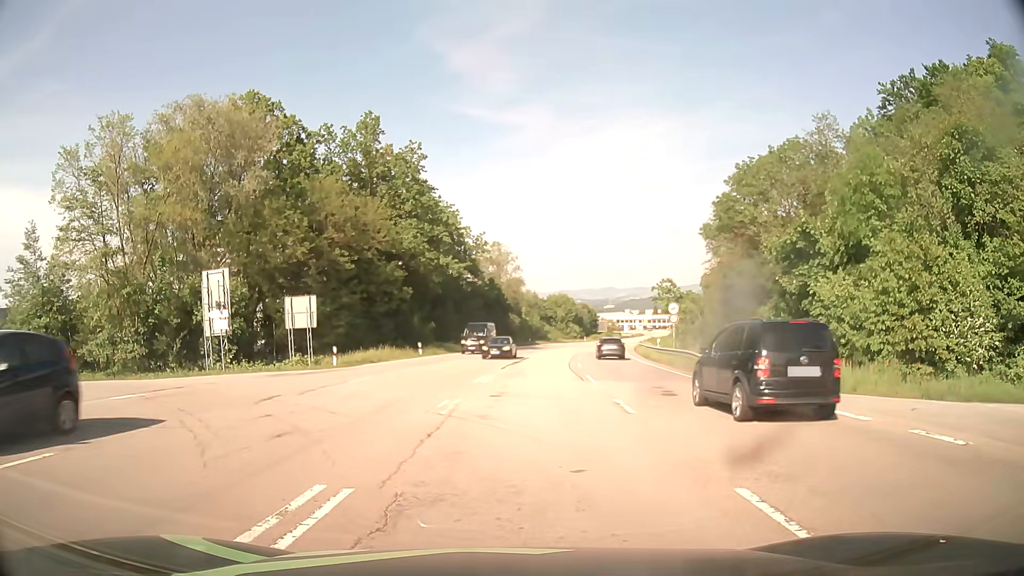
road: secondary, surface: asphalt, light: Day
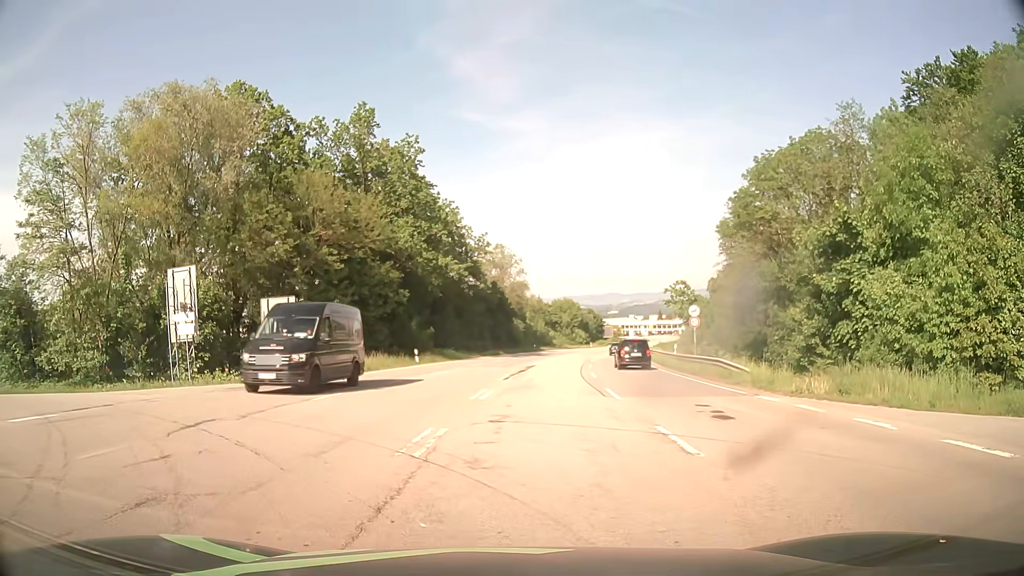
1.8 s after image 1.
(-0.1, +4.0) m; -2°
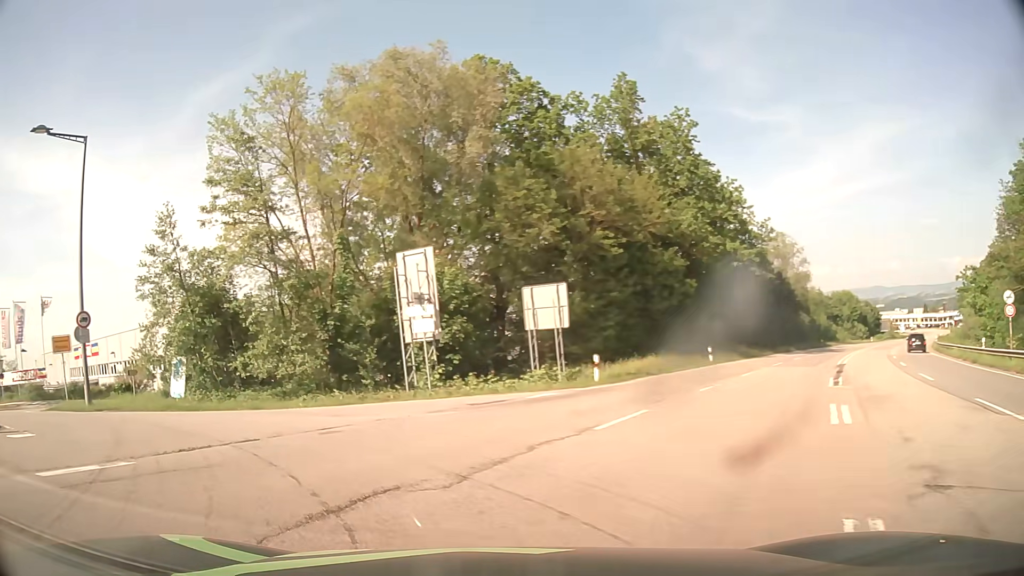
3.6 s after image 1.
(-1.1, +6.2) m; -23°
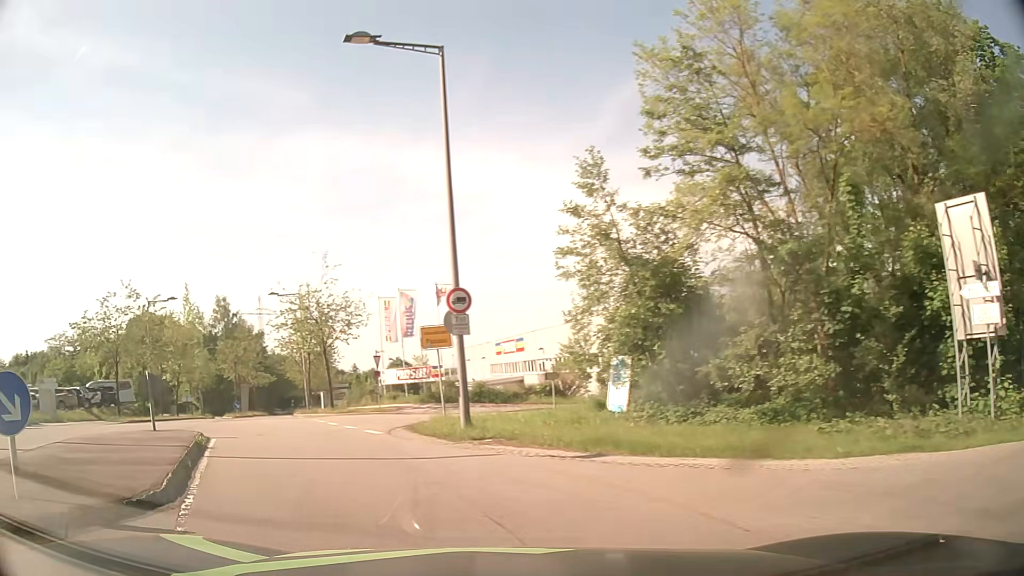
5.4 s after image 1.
(-2.8, +7.9) m; -39°
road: residential
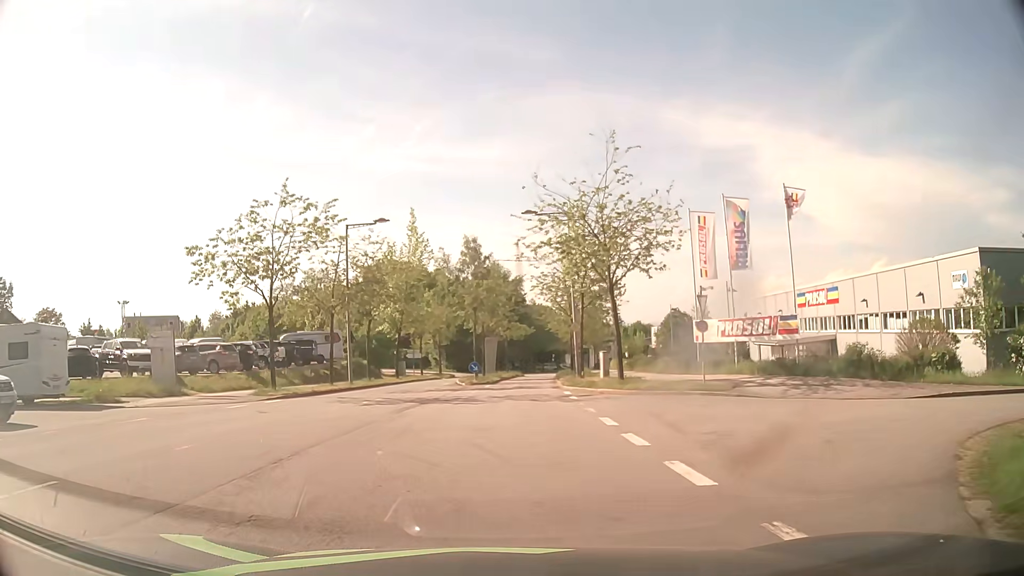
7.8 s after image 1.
(-4.1, +14.9) m; -21°
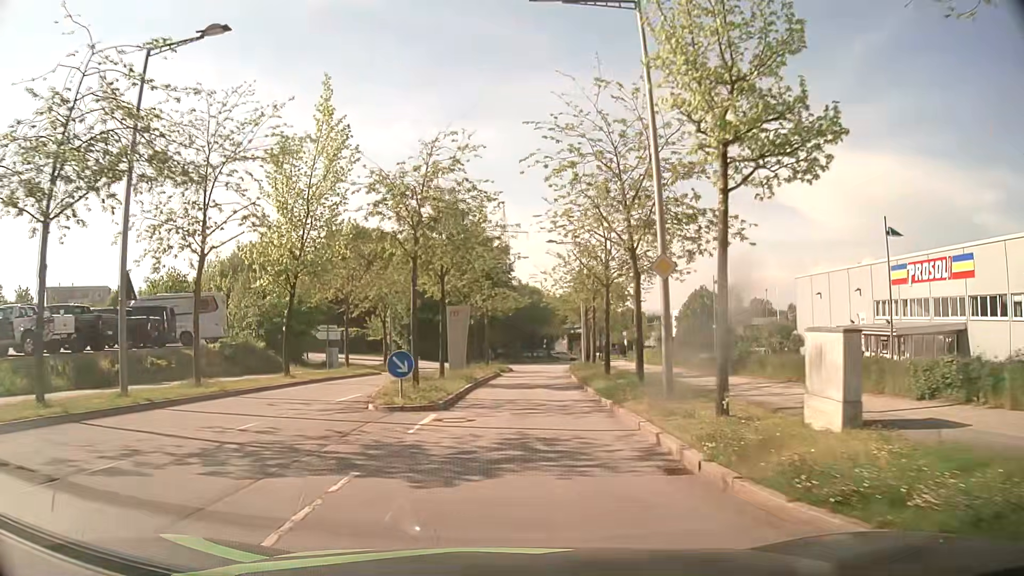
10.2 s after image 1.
(-0.1, +22.7) m; +1°
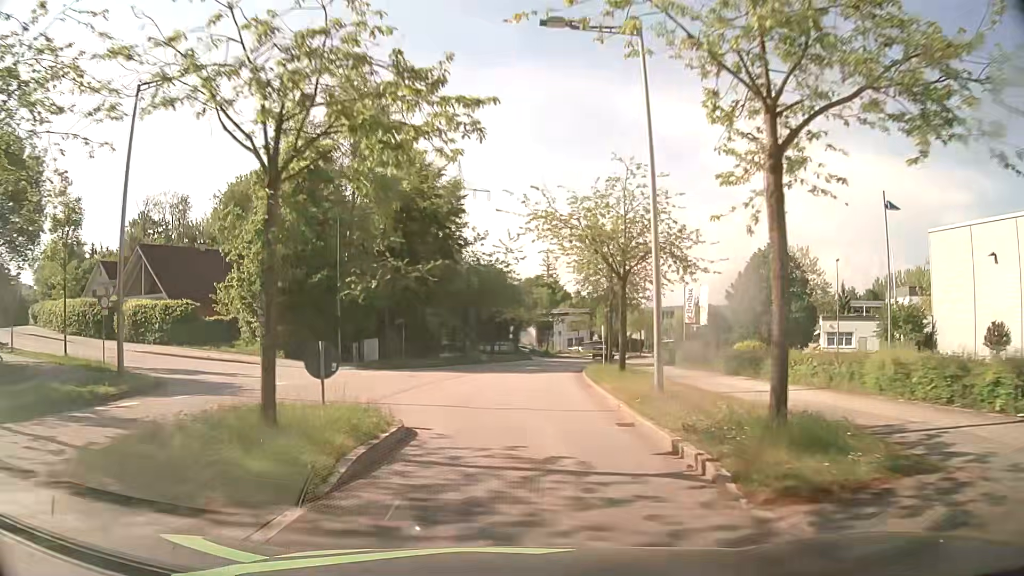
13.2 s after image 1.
(+1.3, +33.8) m; +4°
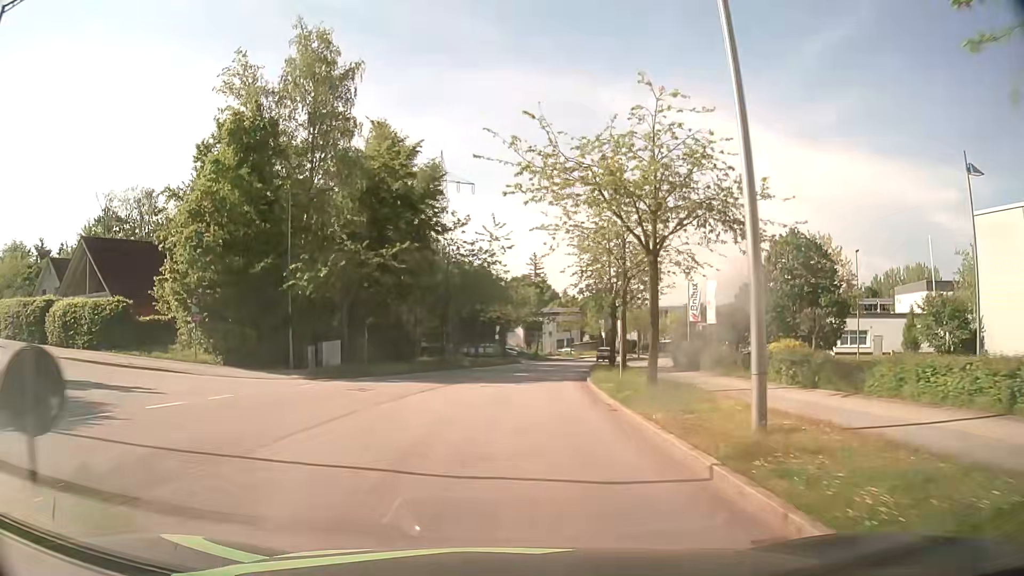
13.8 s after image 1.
(+0.1, +7.0) m; +1°
(0, +10) (+1, +20) (+1, +30) (+2, +40) (+4, +50) (+6, +59) (+9, +69) (+12, +79) (+16, +88) (+19, +97) m
